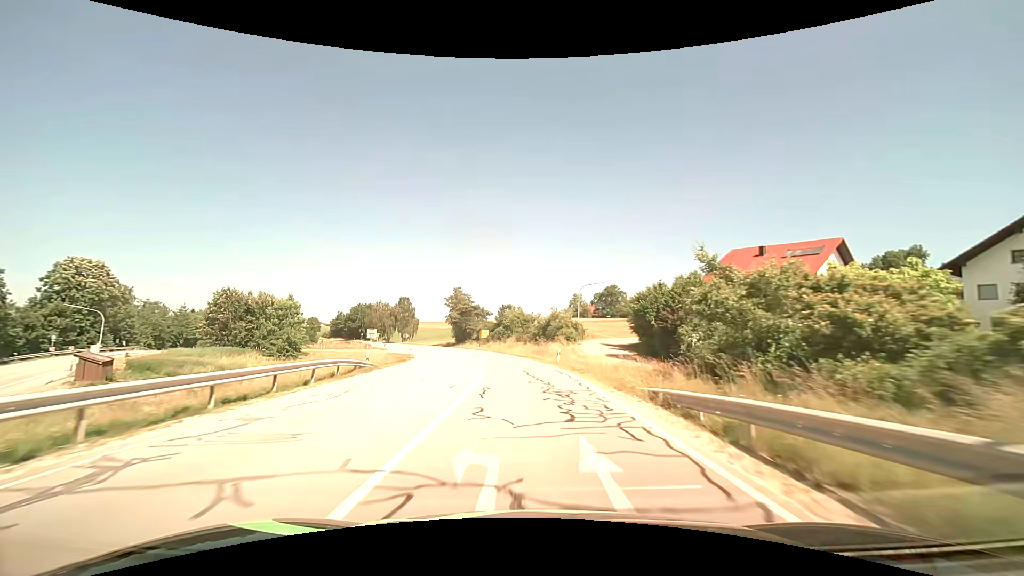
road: secondary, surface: asphalt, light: Day
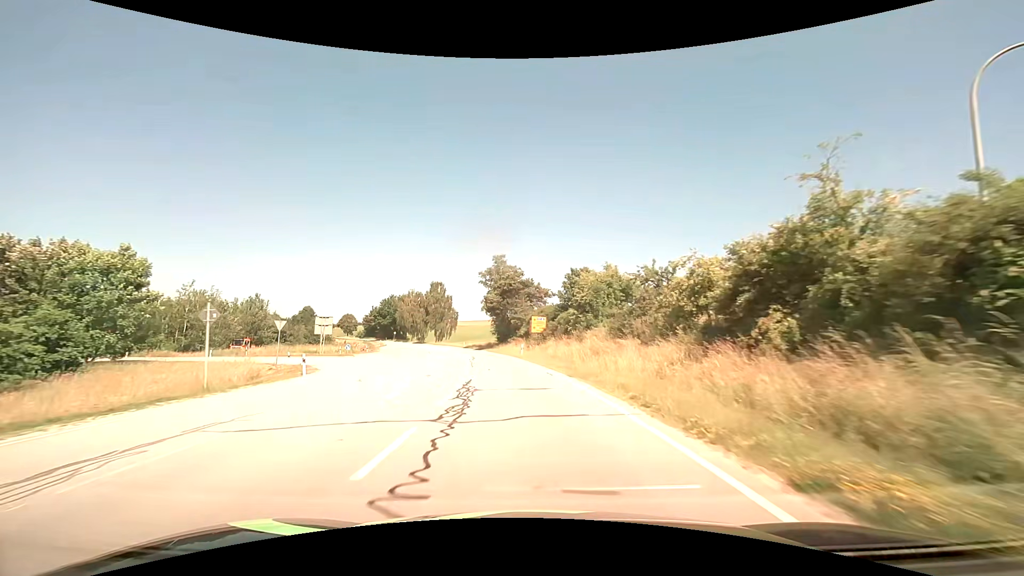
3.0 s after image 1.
(-3.0, +50.1) m; -8°
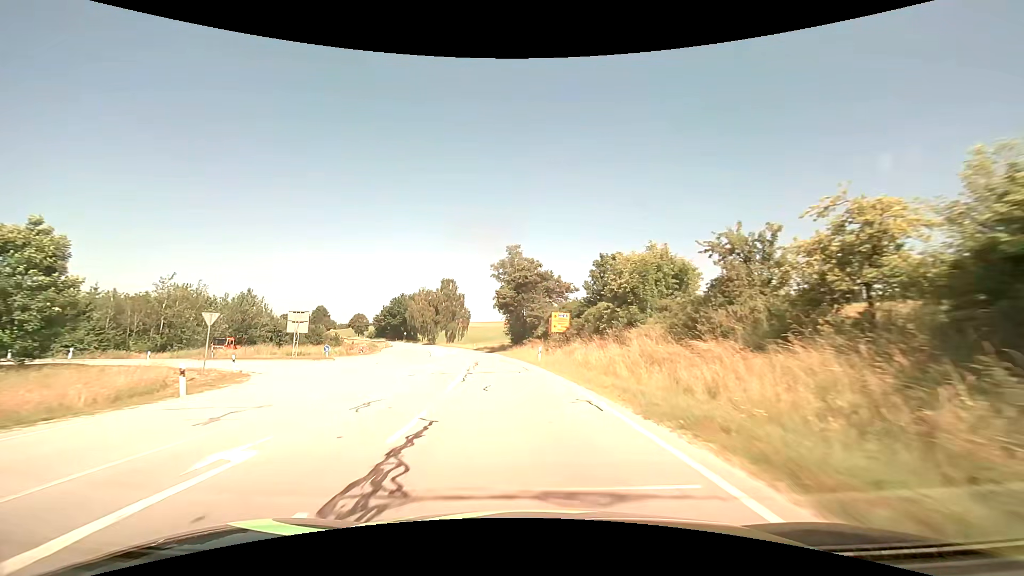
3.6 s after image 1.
(-0.2, +10.1) m; -2°
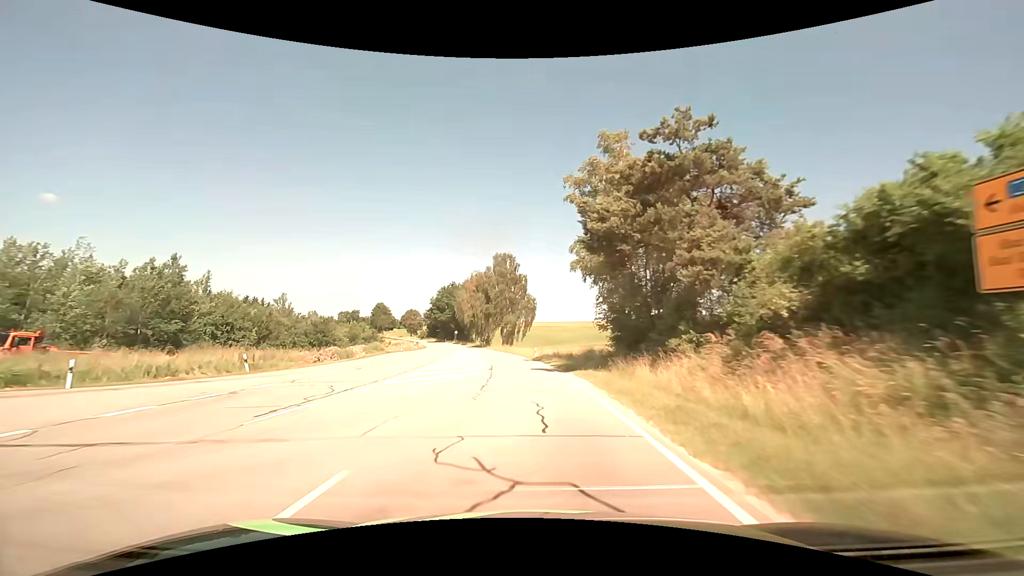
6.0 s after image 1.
(-2.9, +40.4) m; -8°
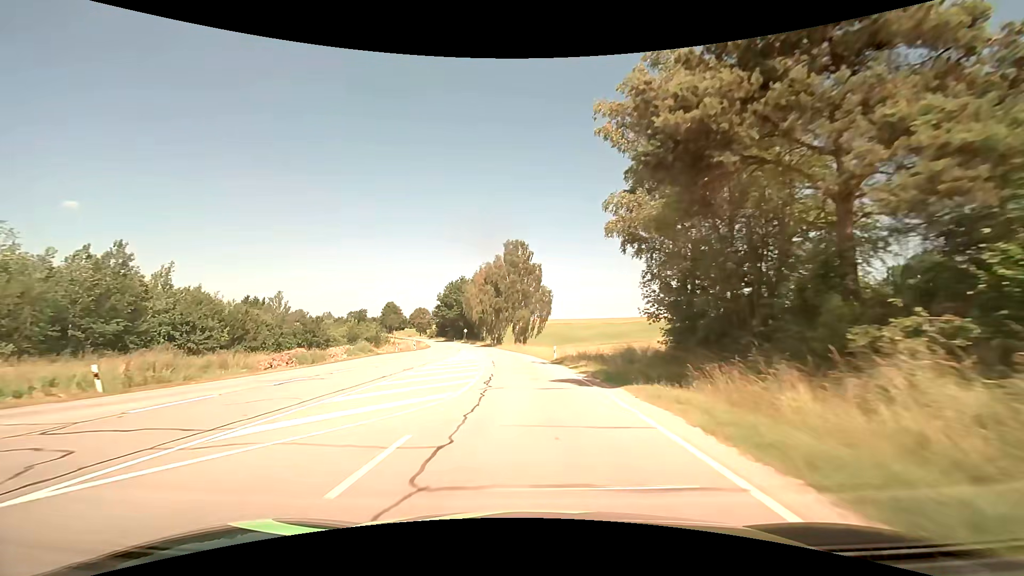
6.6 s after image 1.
(-0.2, +10.2) m; -2°
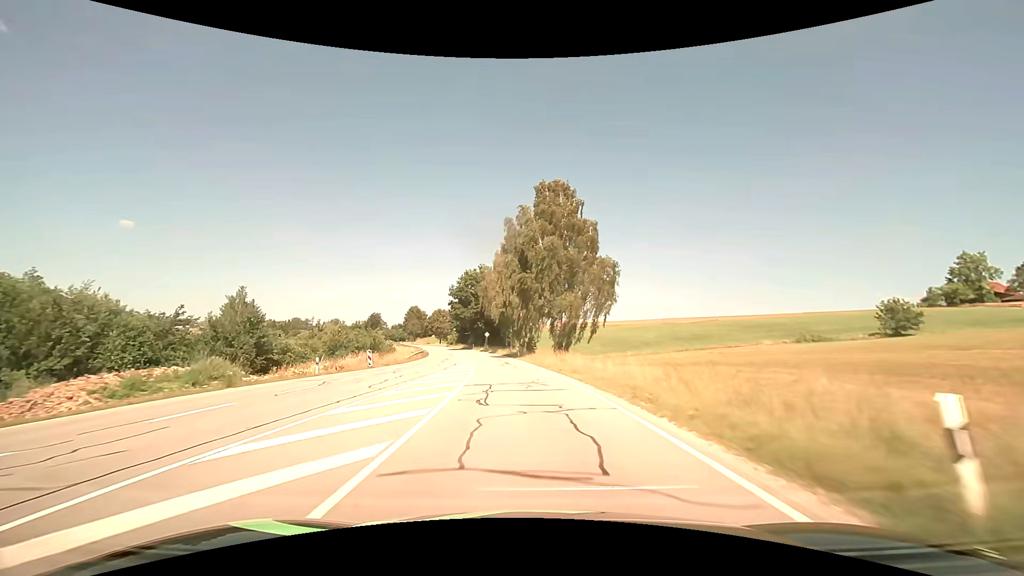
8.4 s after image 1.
(-1.1, +30.7) m; -4°
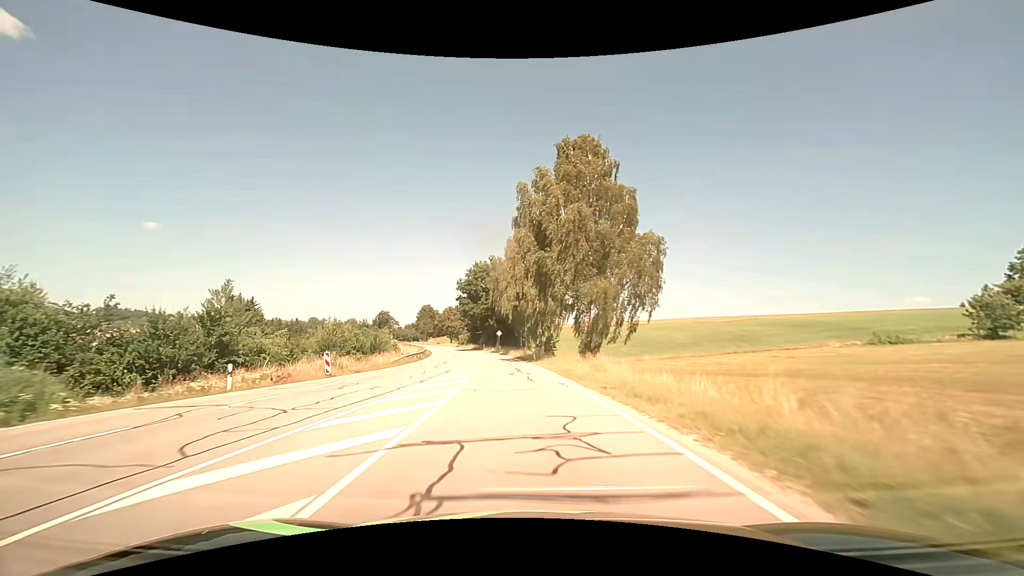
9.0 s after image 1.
(-0.2, +10.2) m; -2°
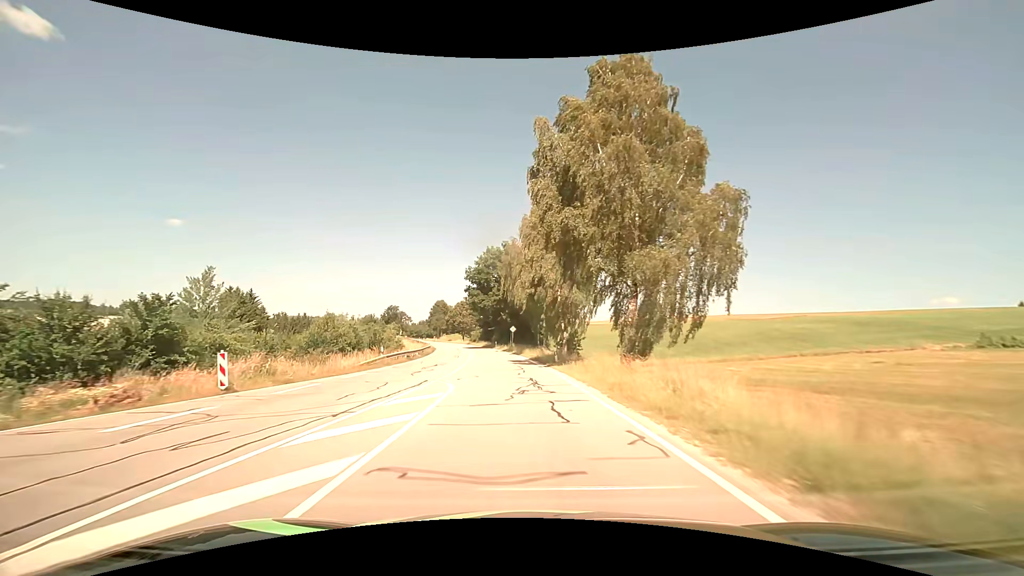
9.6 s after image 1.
(-0.2, +10.3) m; -2°
(0, +10) (-1, +20) (-1, +30) (-2, +40) (-4, +50) (-5, +60) (-7, +70) (-9, +79) (-11, +89) (-14, +99) m
